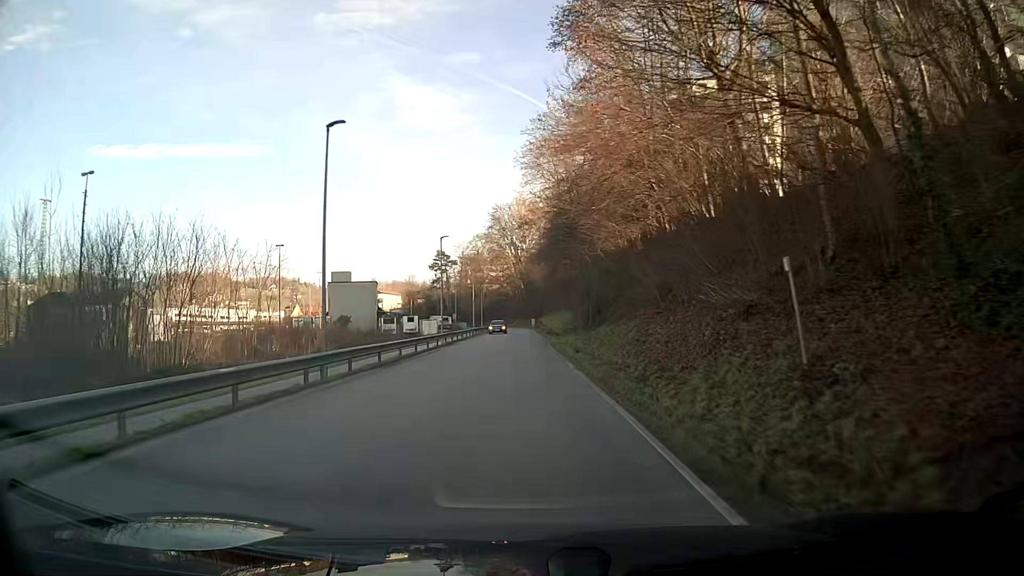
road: residential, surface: asphalt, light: Day
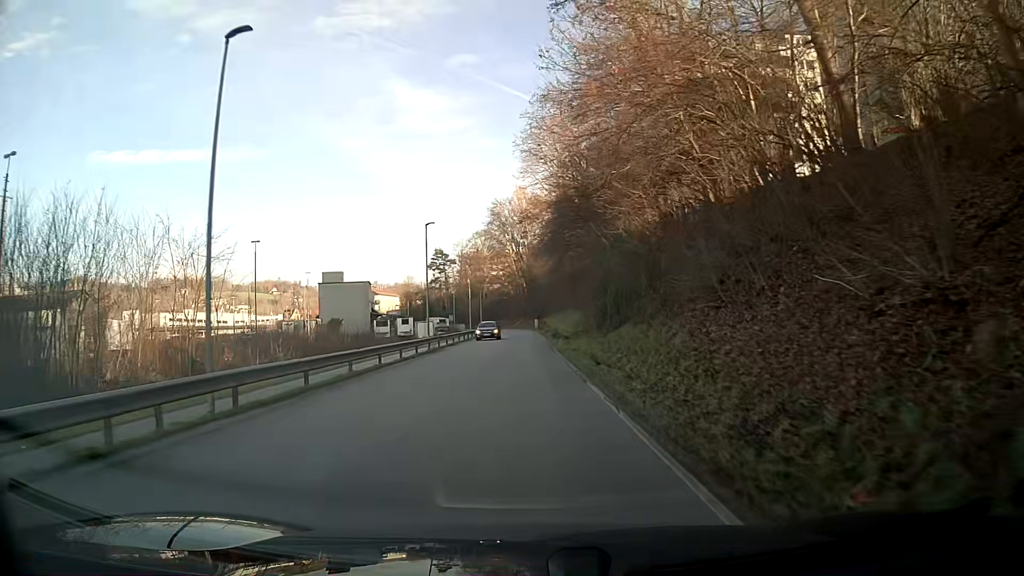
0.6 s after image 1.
(0.0, +8.0) m; 0°
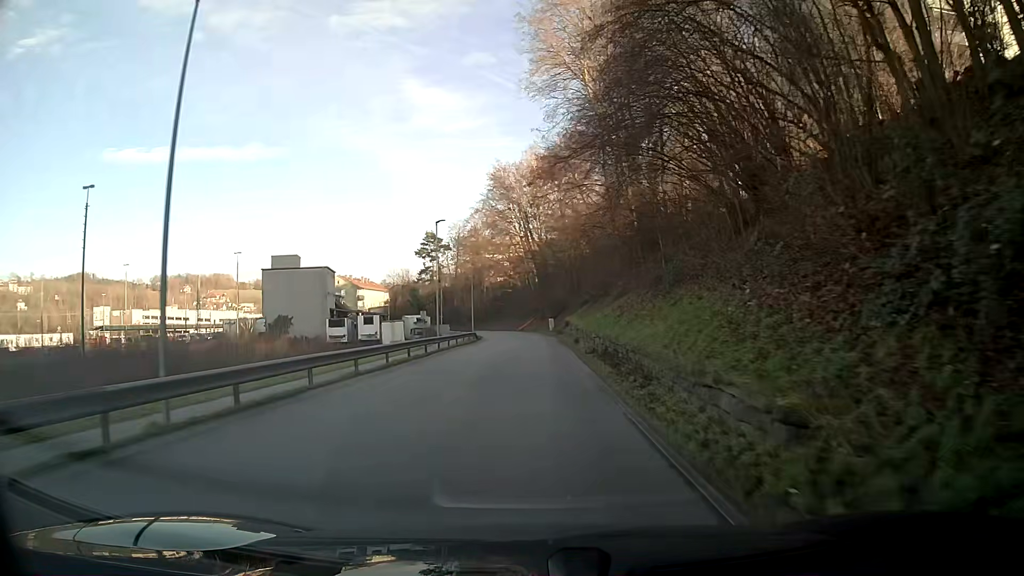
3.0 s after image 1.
(-0.3, +32.5) m; -1°
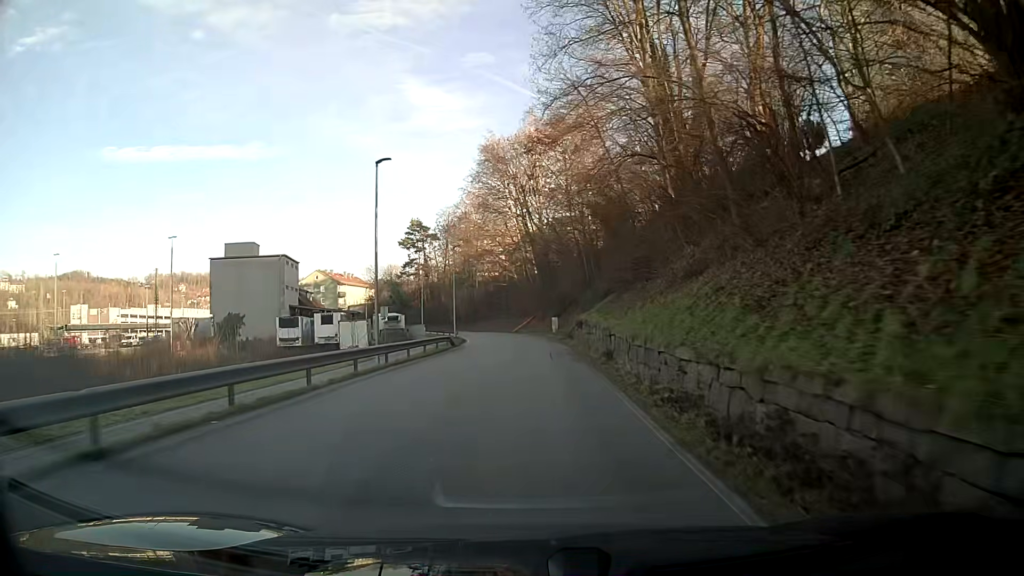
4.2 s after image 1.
(+0.1, +16.4) m; 0°
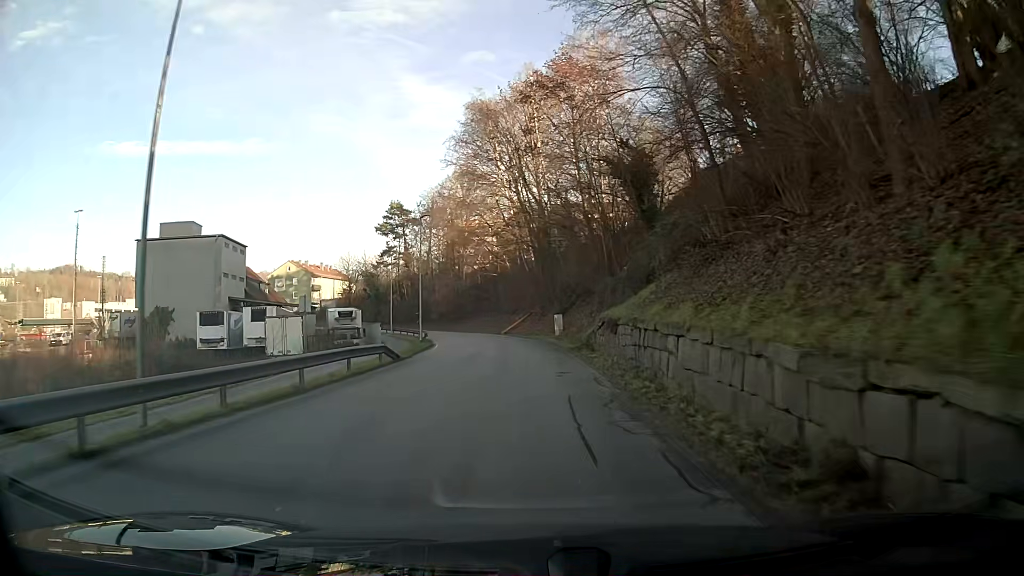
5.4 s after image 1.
(0.0, +16.4) m; 0°
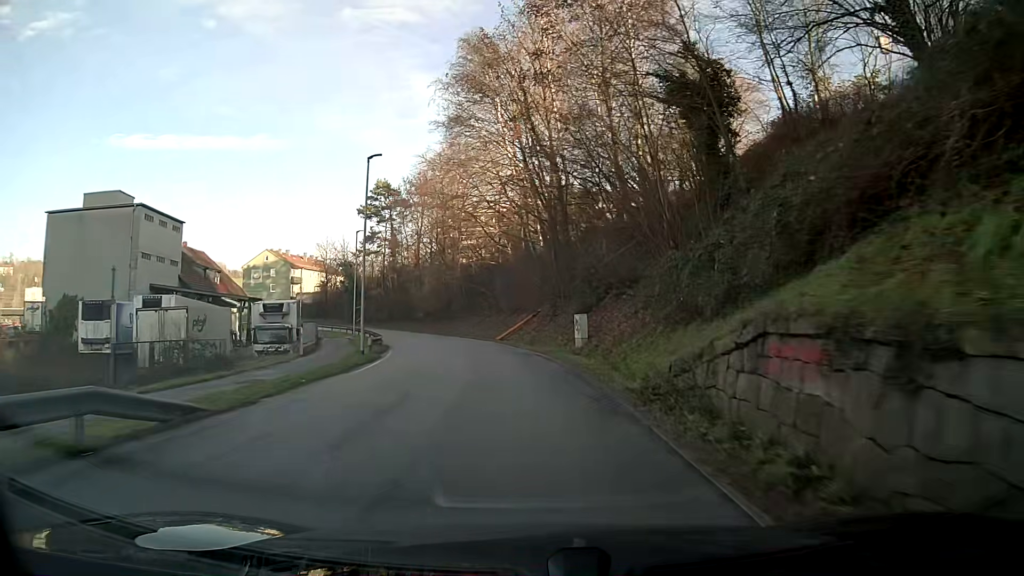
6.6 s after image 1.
(-0.3, +16.2) m; -2°
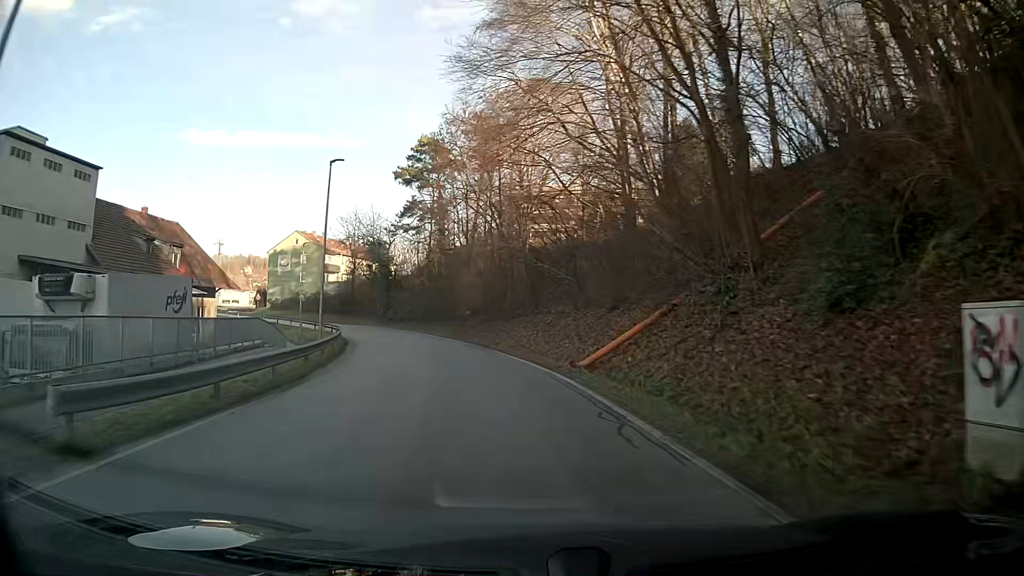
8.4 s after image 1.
(-1.3, +23.2) m; -7°
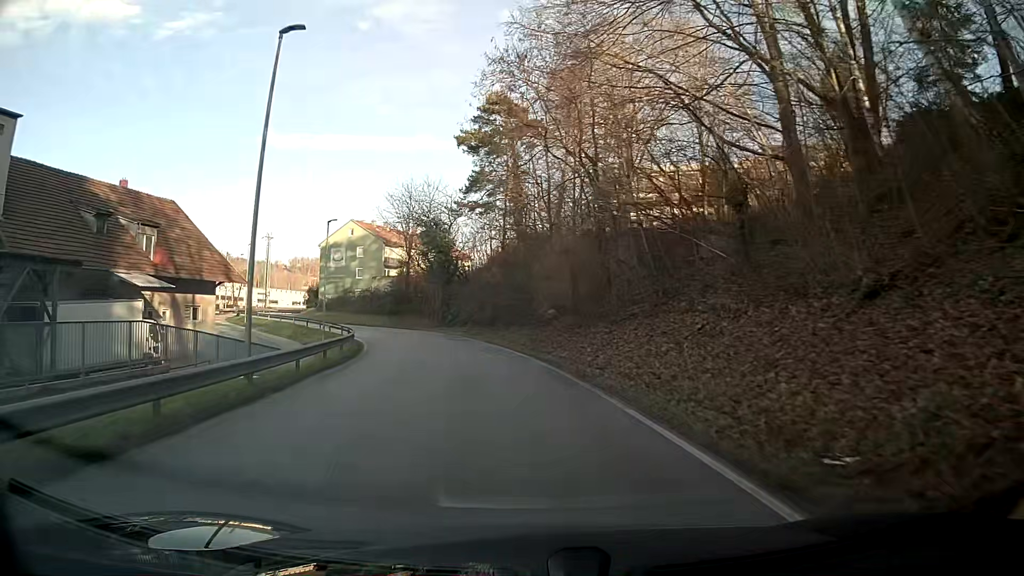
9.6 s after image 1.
(-0.9, +14.8) m; -6°
